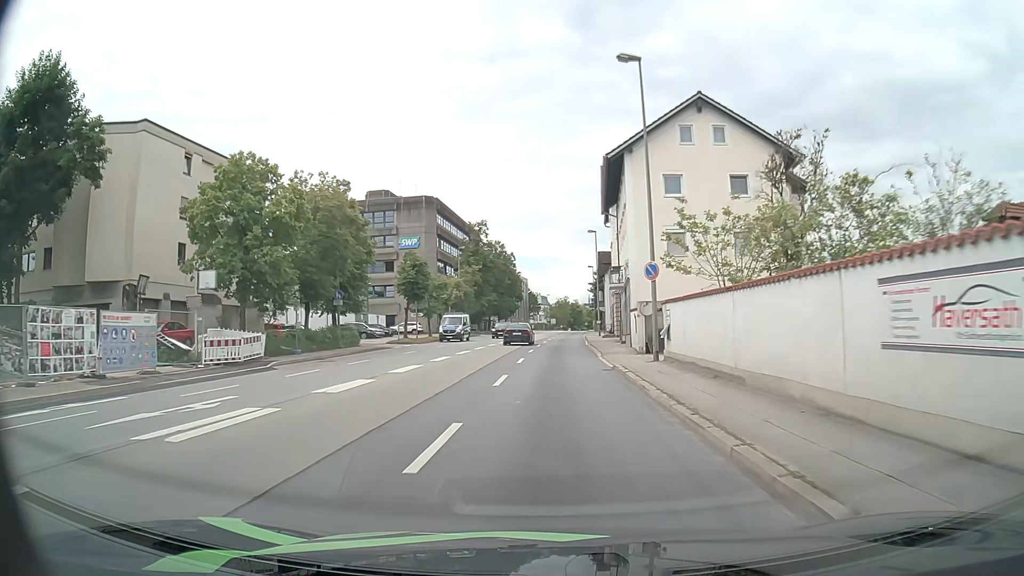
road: primary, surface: asphalt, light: Day
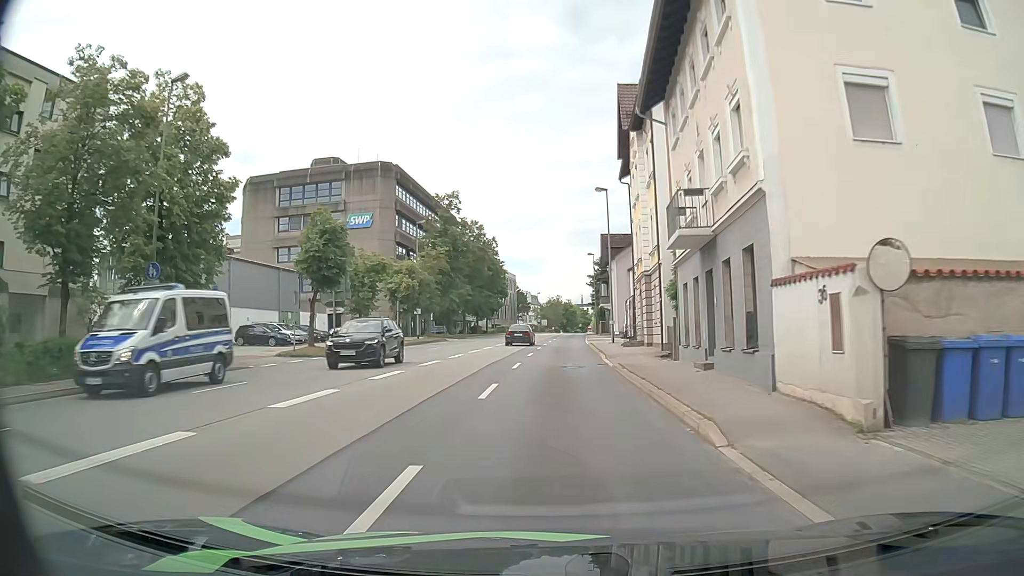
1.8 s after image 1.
(+0.1, +20.8) m; 0°
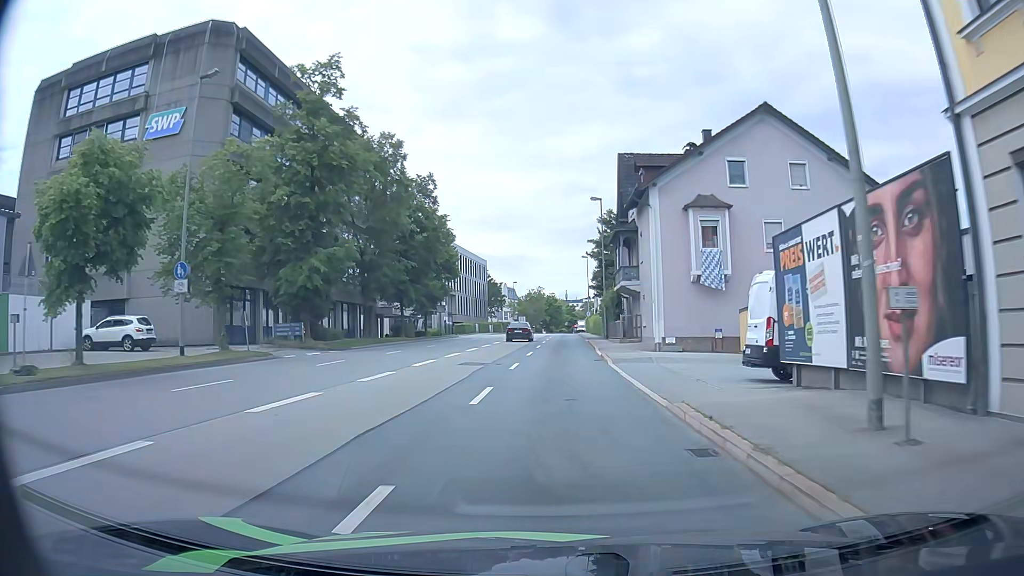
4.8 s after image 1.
(+0.8, +36.9) m; +2°
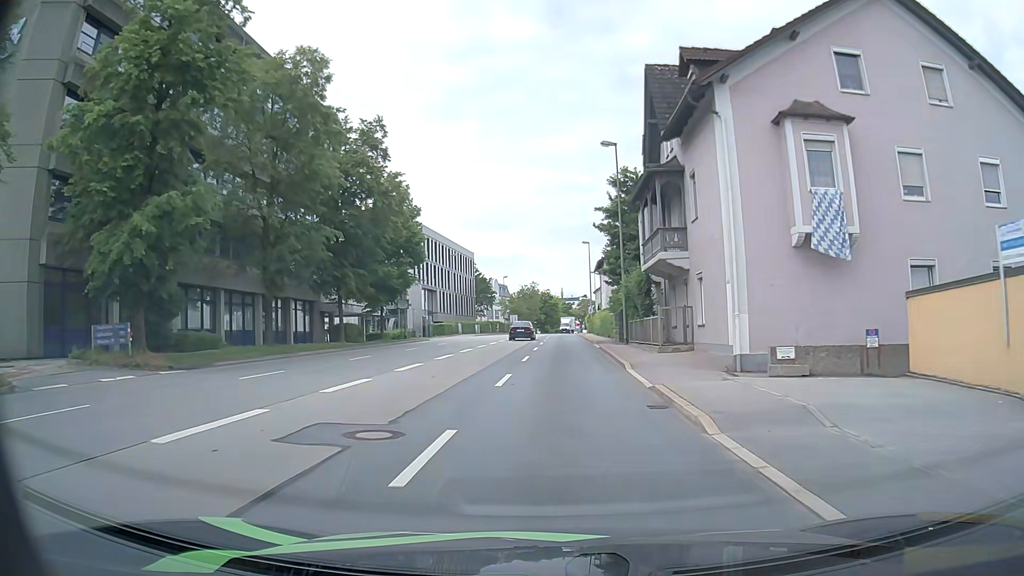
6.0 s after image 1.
(0.0, +14.9) m; 0°
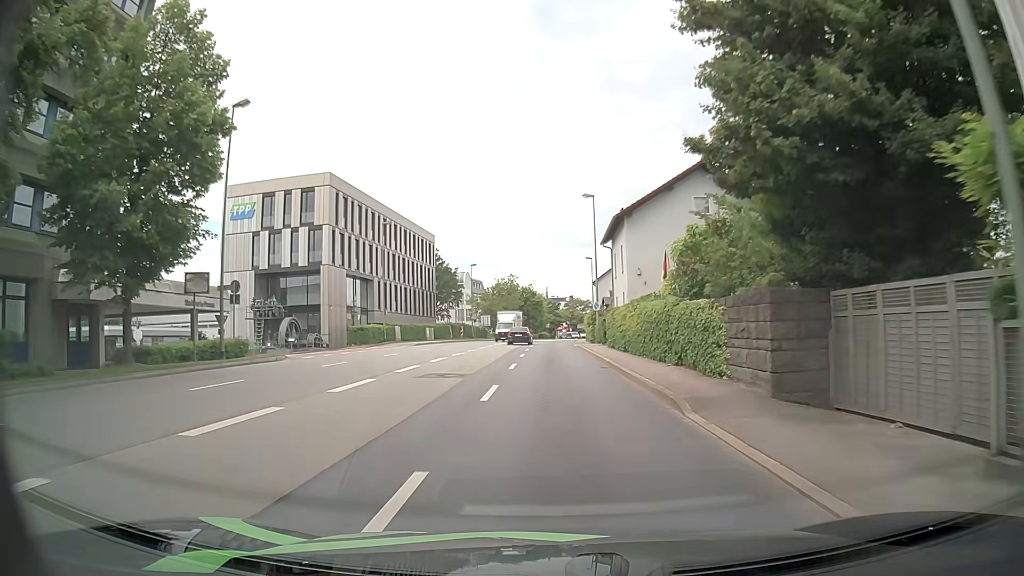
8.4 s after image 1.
(+0.2, +29.3) m; +1°
(0, +10) (0, +20) (0, +30) (0, +40) (0, +50) (0, +60) (+1, +70) (+1, +80) (+3, +90) (+4, +100) m
